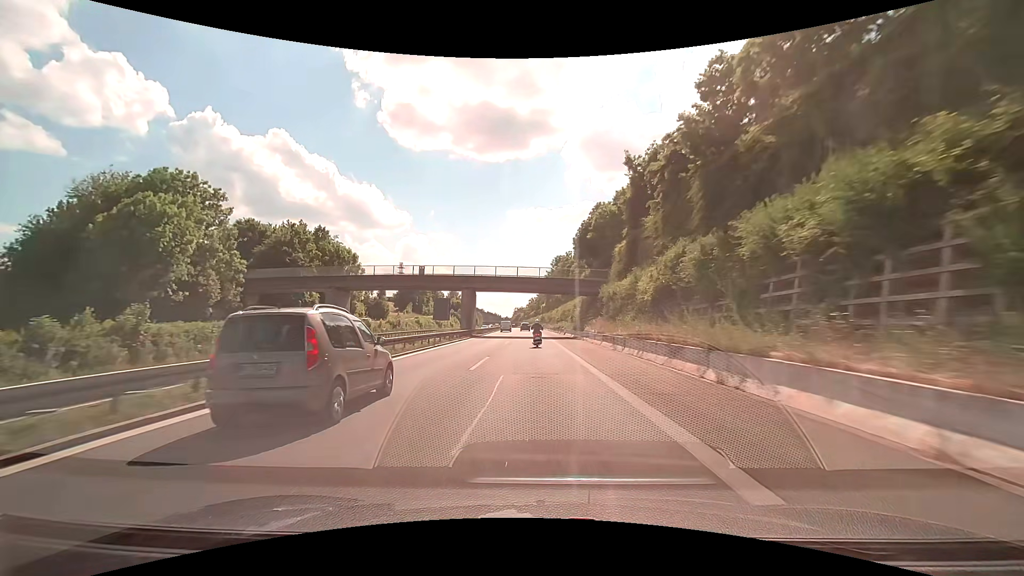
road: motorway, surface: asphalt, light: Day
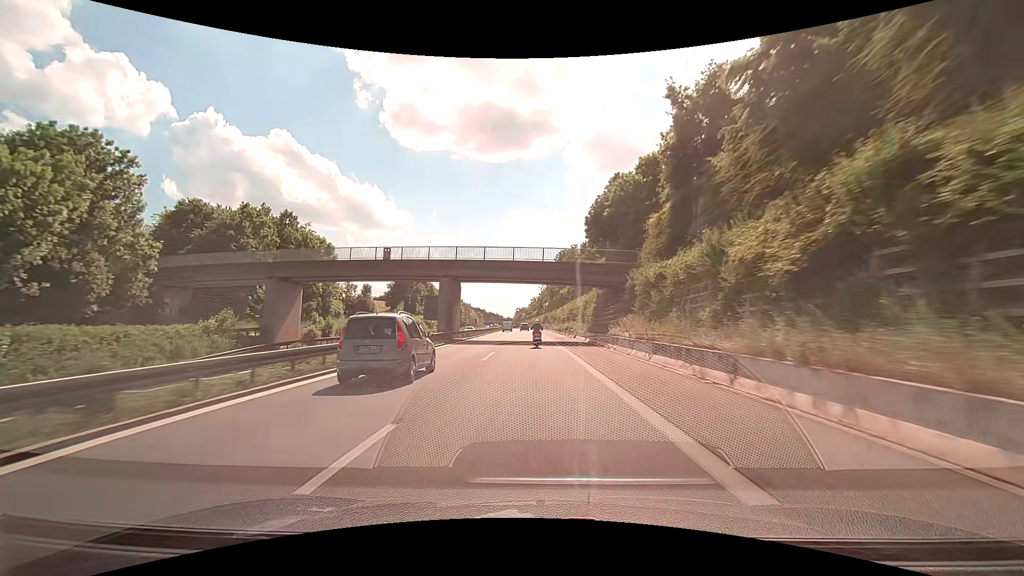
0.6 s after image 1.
(-0.1, +14.1) m; 0°
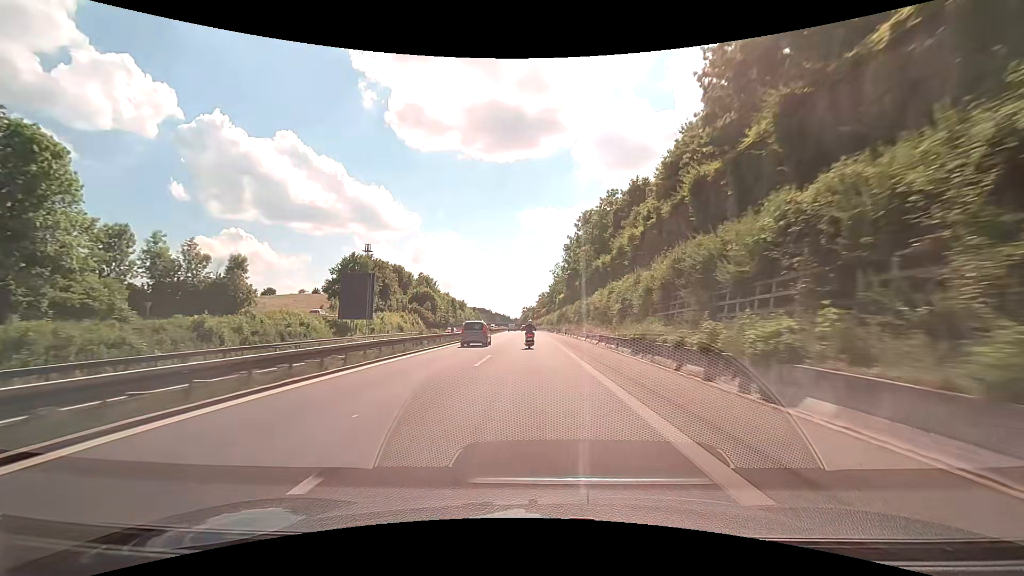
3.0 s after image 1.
(-0.4, +56.2) m; 0°
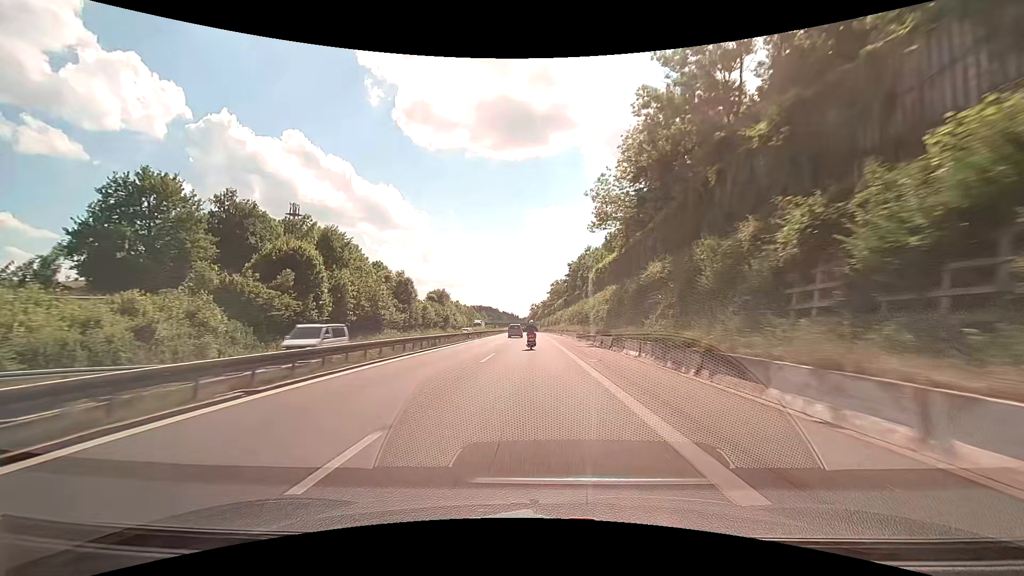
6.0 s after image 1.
(-1.3, +69.9) m; -2°
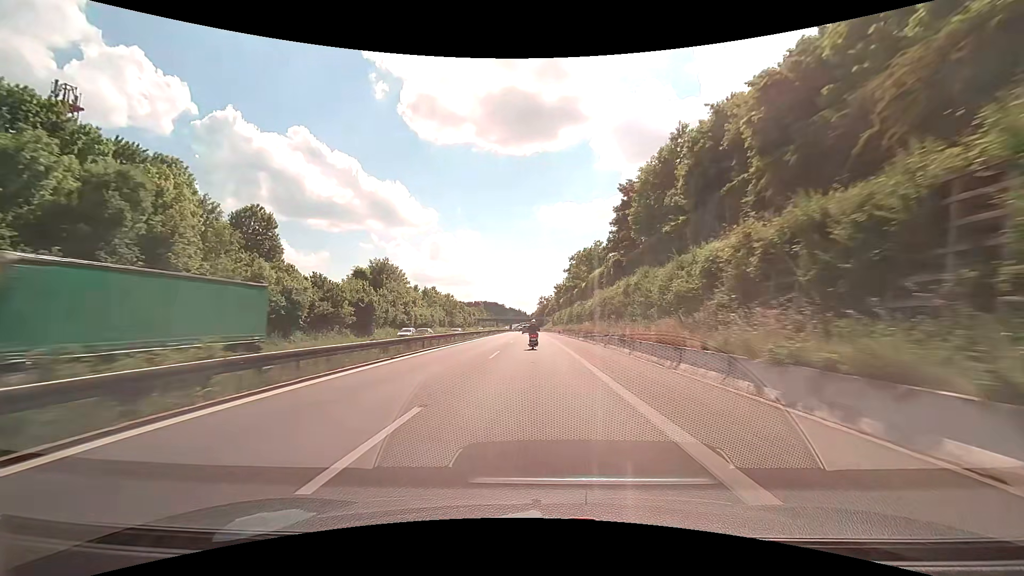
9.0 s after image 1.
(-0.7, +70.0) m; -1°
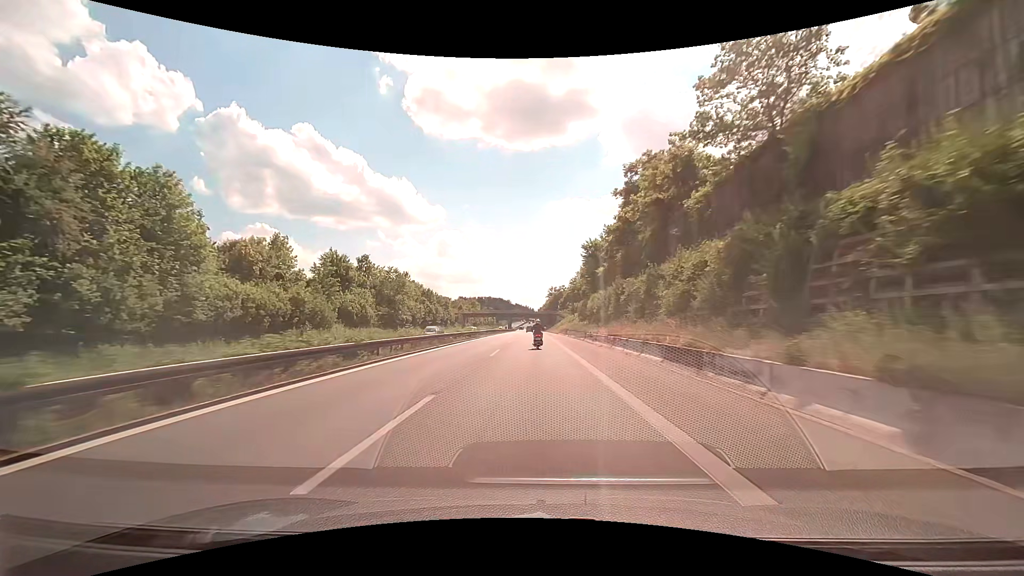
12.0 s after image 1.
(-0.4, +70.6) m; -1°
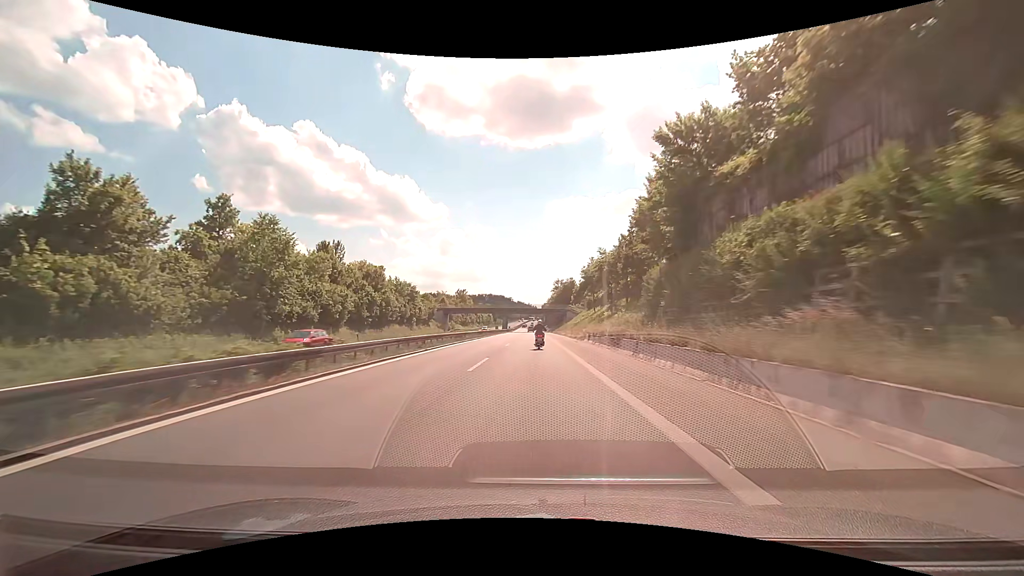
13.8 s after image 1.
(-0.2, +42.8) m; 0°
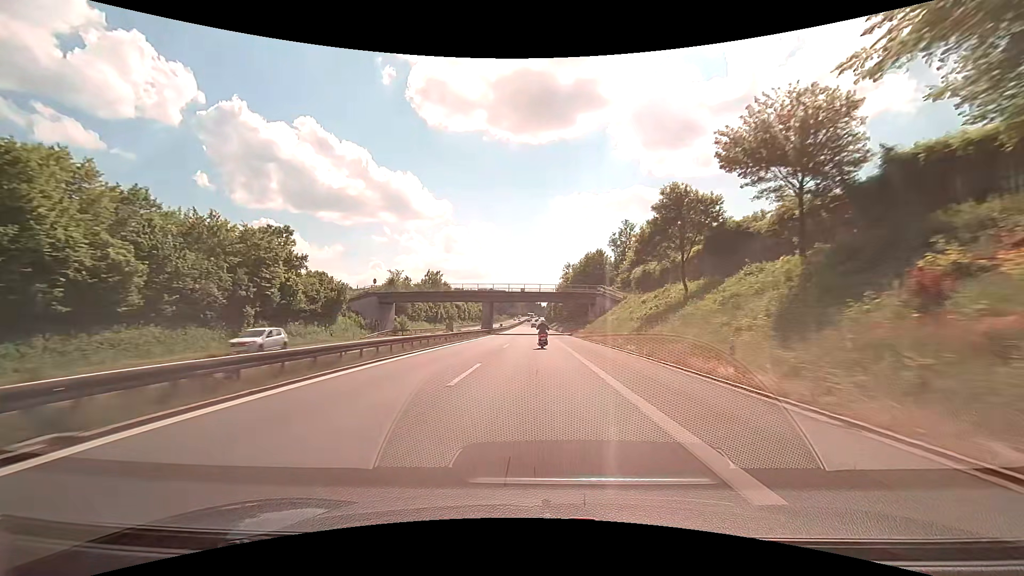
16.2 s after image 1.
(-0.4, +57.6) m; -1°
(0, +10) (0, +20) (0, +30) (0, +40) (0, +50) (0, +60) (0, +70) (0, +80) (0, +90) (0, +100) m
